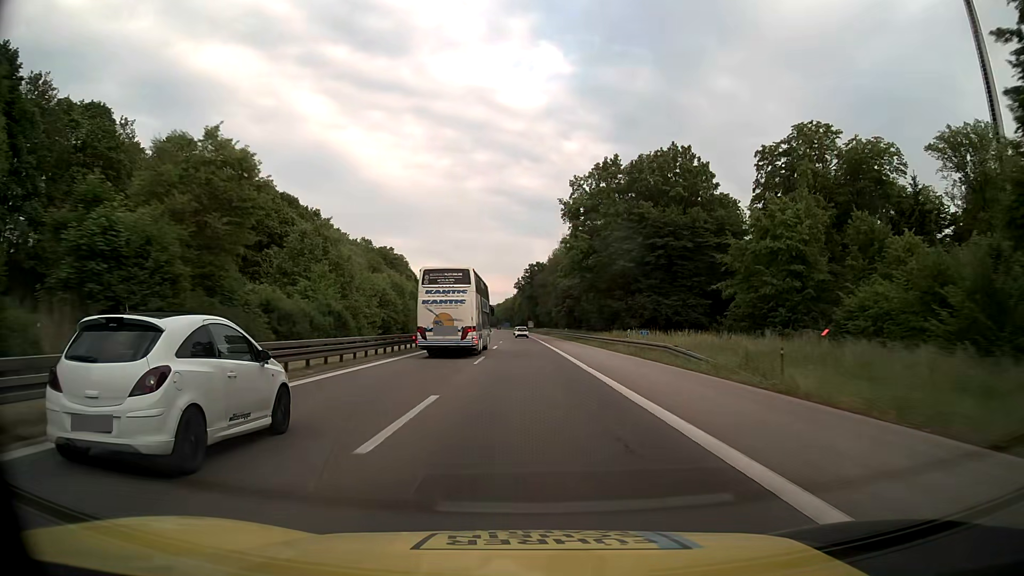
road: motorway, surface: asphalt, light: Day
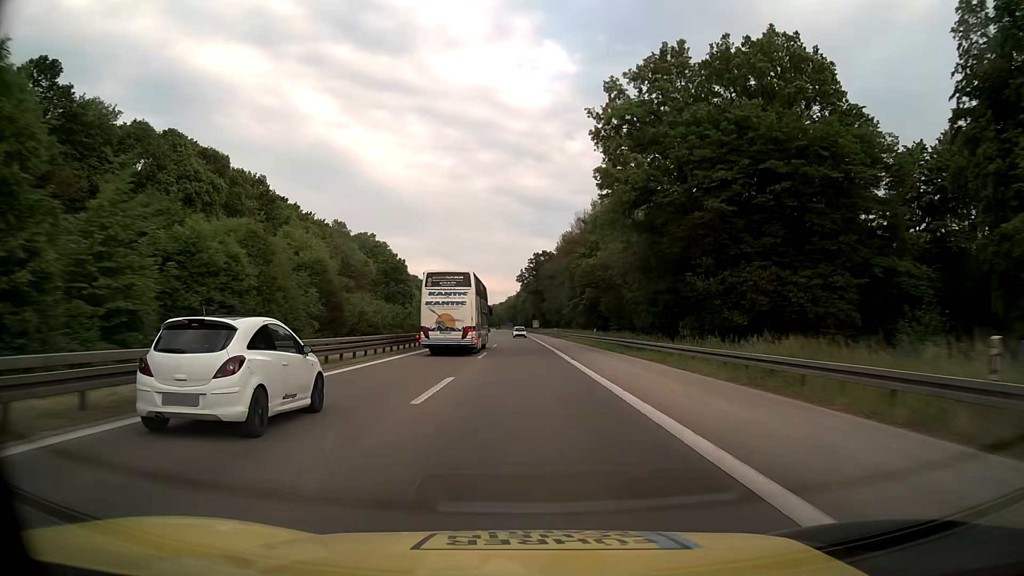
(-0.1, +31.6) m; 0°
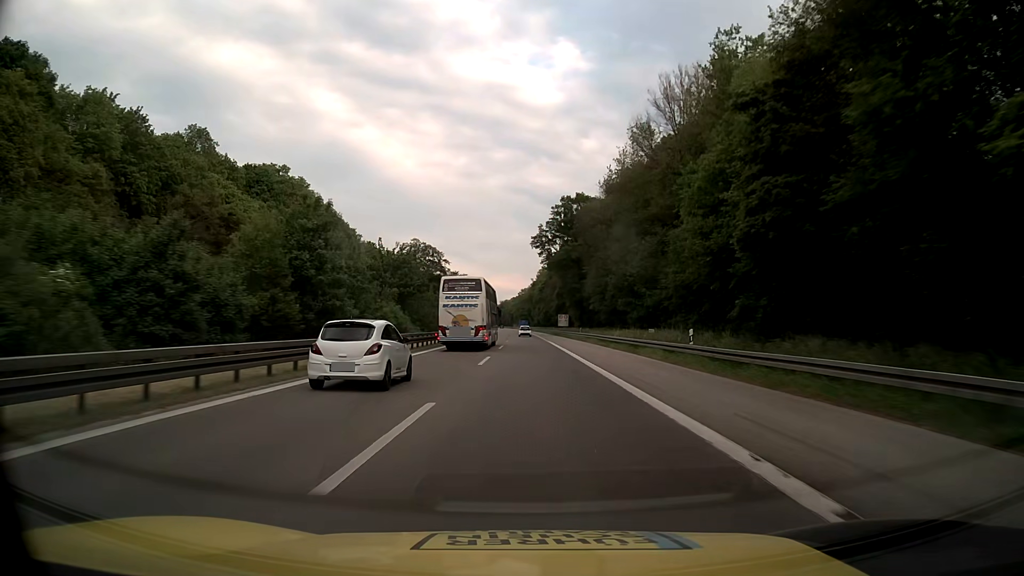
(-1.0, +79.0) m; -1°
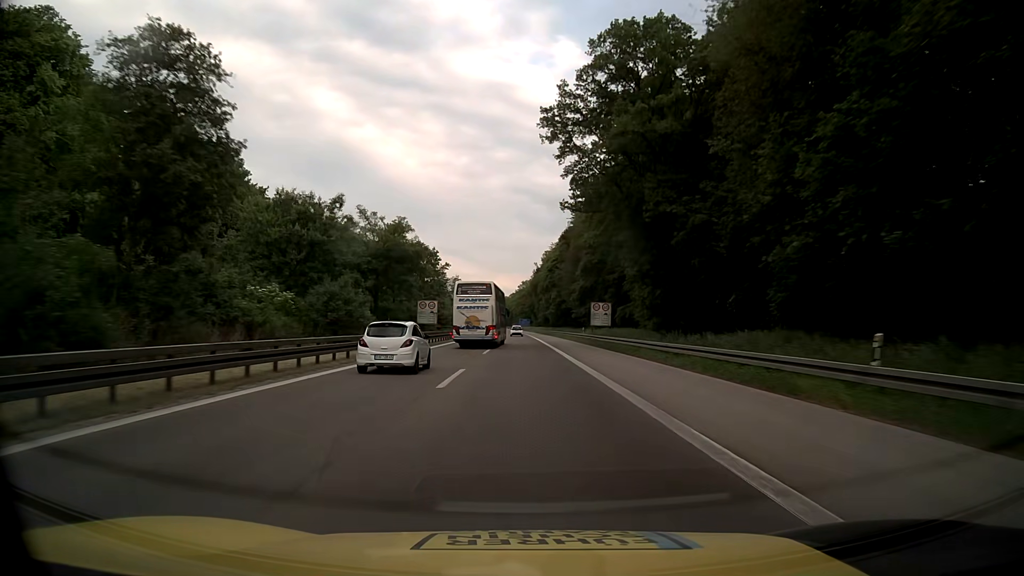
(+0.1, +63.2) m; 0°
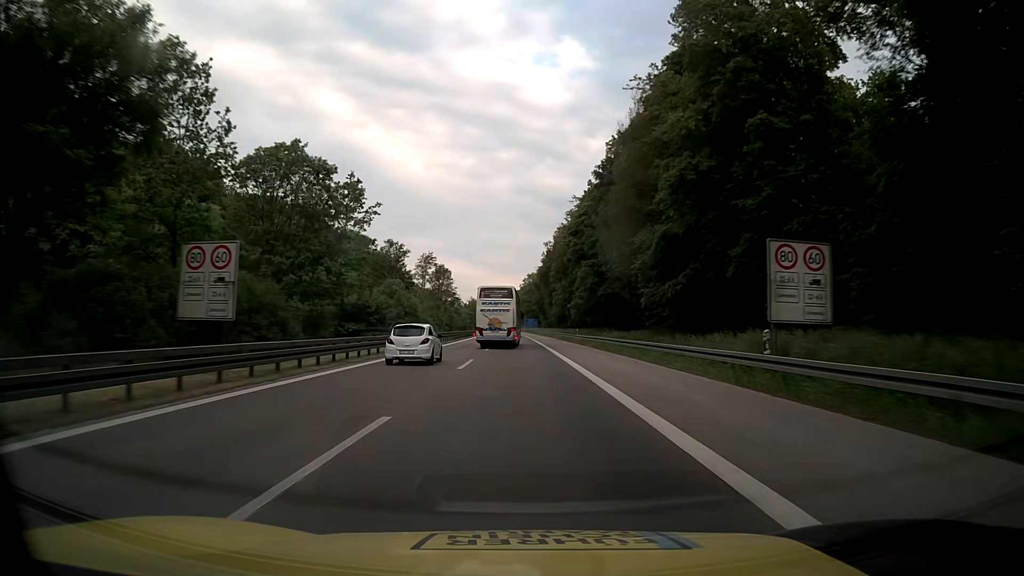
(-0.3, +47.4) m; -1°
(0, +10) (0, +20) (0, +30) (0, +40) (0, +50) (0, +60) (-1, +70) (-1, +80) (-1, +90) (-1, +100) m
